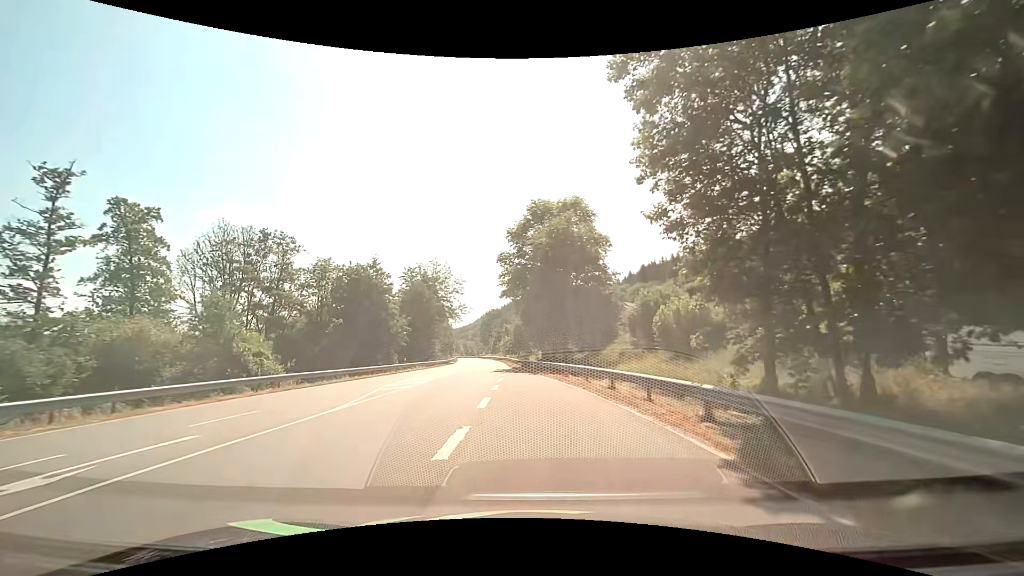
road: primary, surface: asphalt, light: Day
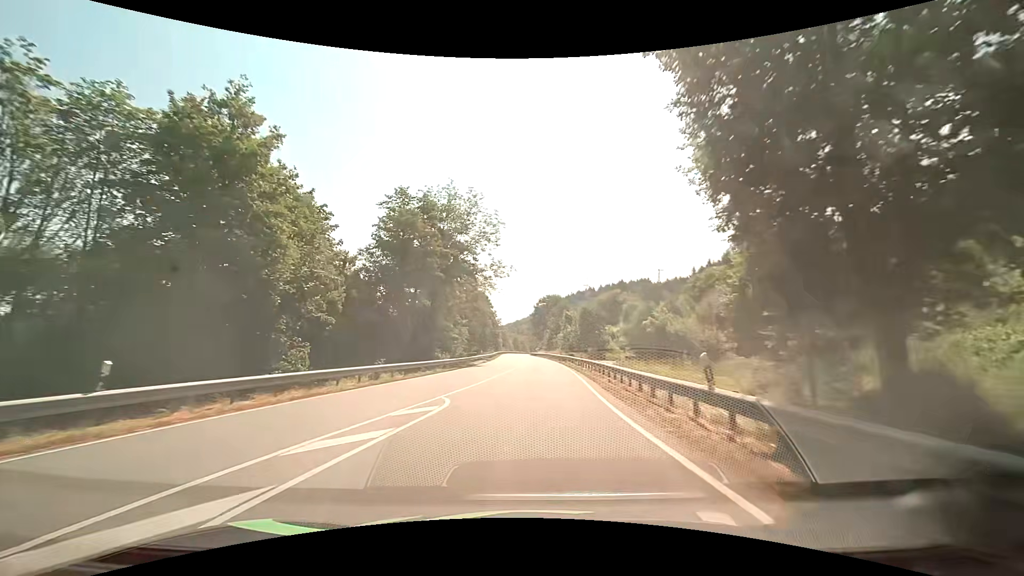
(-3.4, +41.5) m; -7°
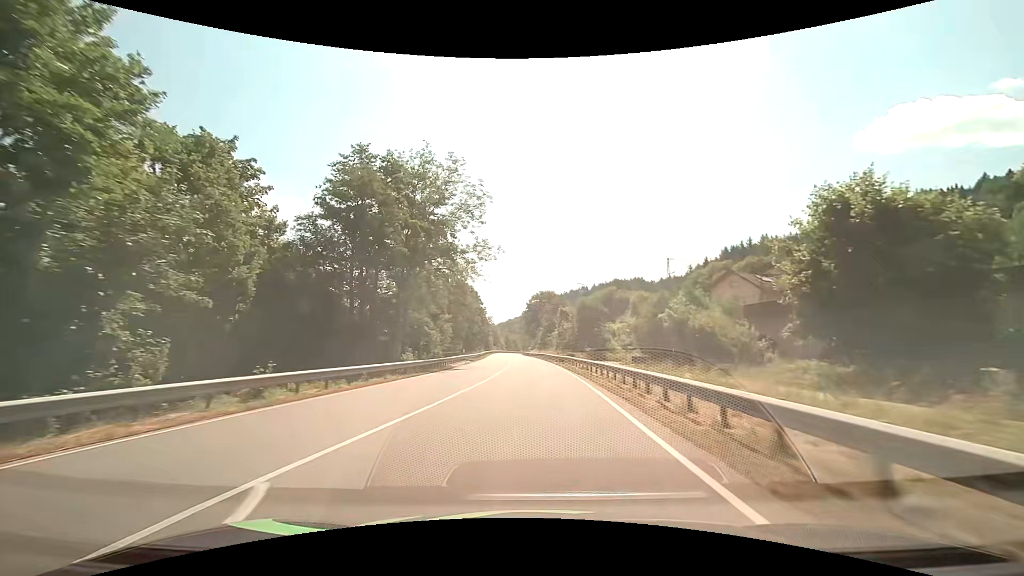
(+0.1, +9.7) m; +1°
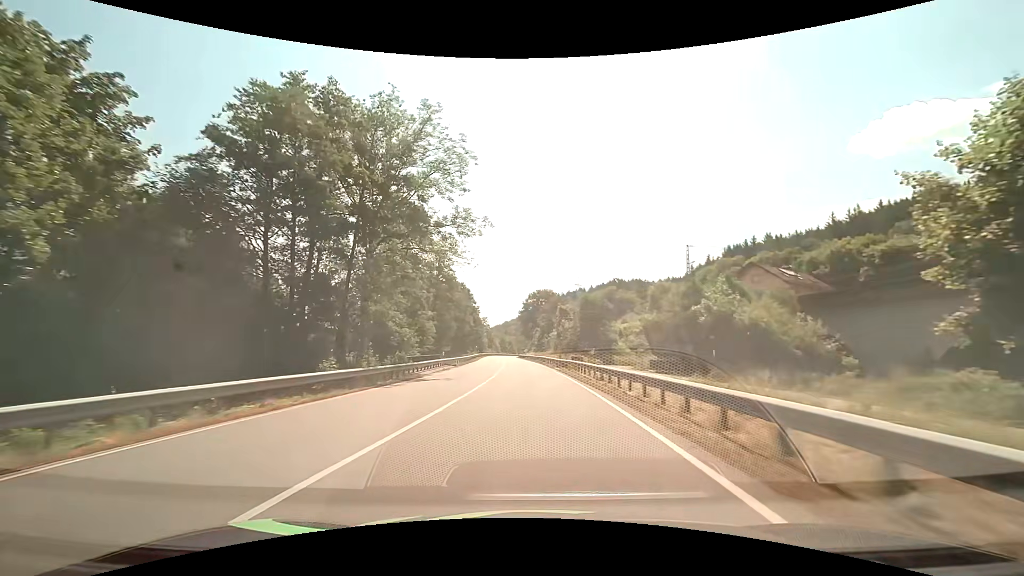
(+0.1, +10.3) m; +1°
(0, +10) (0, +20) (0, +30) (-1, +40) (-1, +50) (-2, +60) (-2, +70) (-3, +80) (-4, +90) (-4, +100) m
